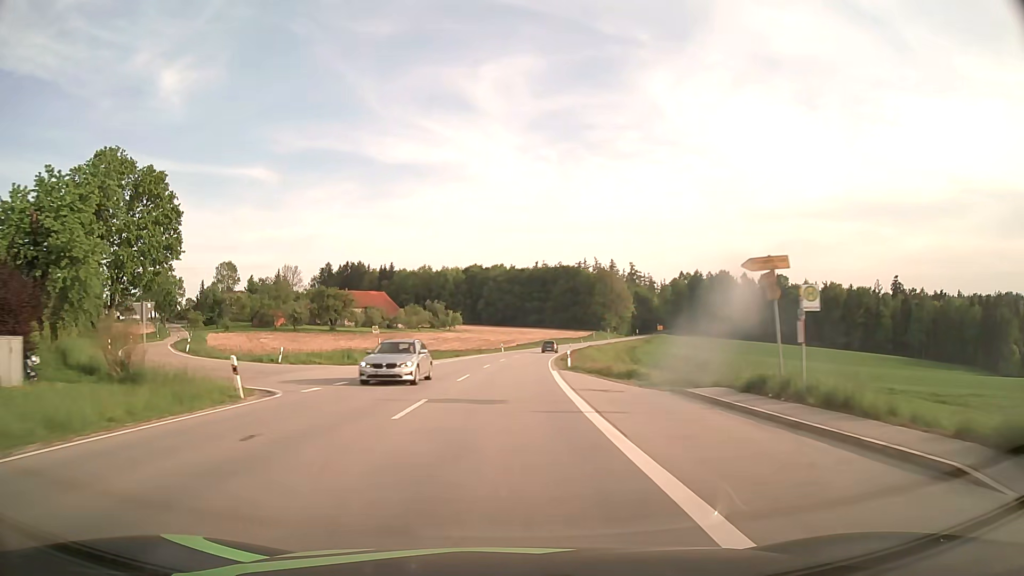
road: secondary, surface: asphalt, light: Day
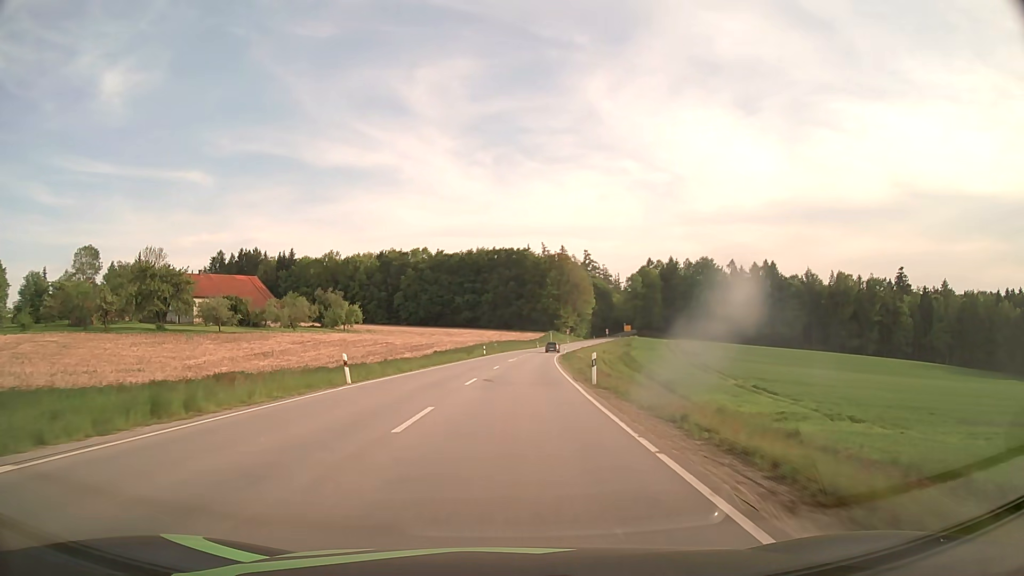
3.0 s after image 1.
(+2.5, +62.3) m; +5°
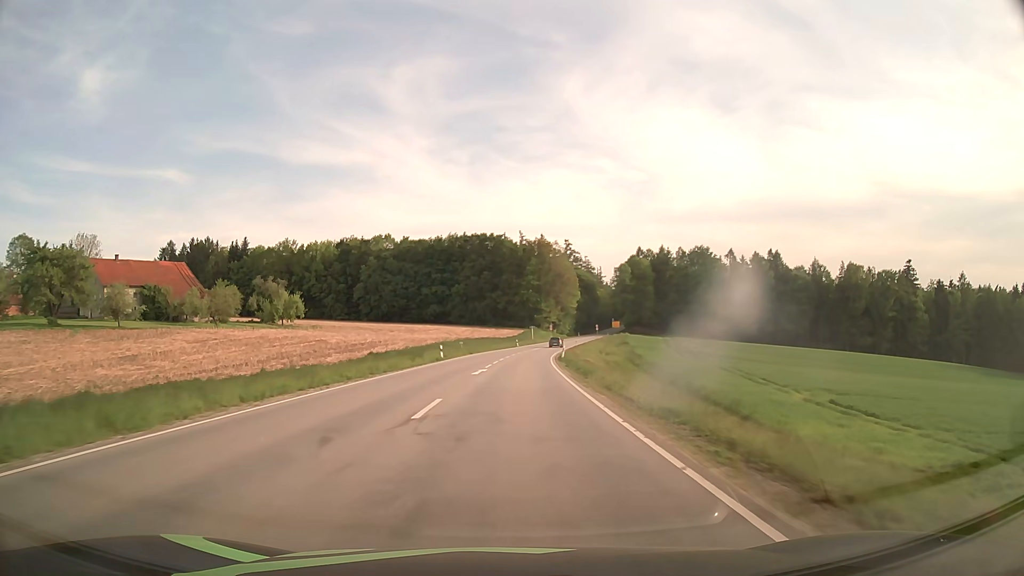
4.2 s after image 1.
(+0.5, +25.0) m; +2°
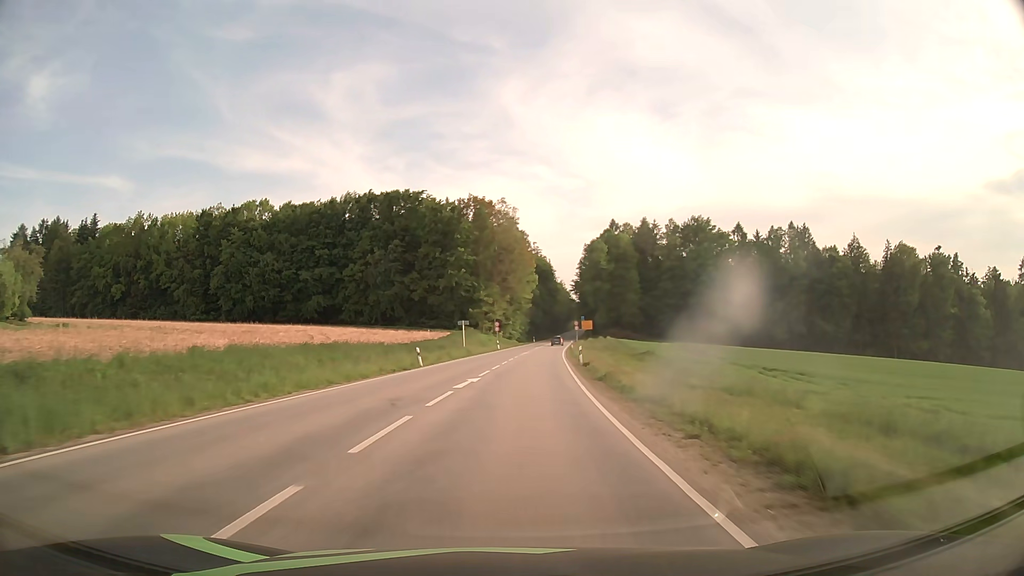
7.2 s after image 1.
(+2.7, +62.4) m; +5°
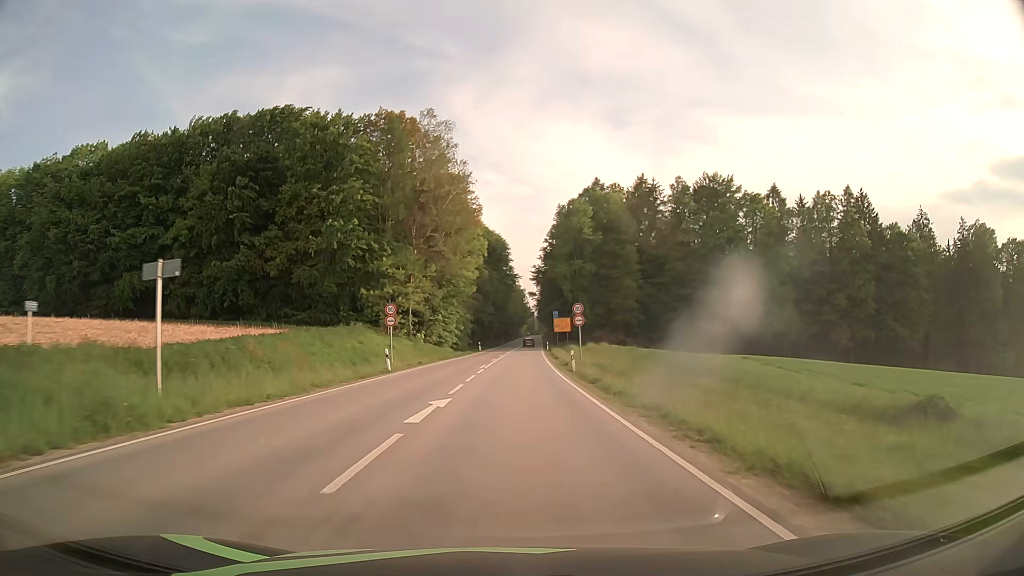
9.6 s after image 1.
(+2.1, +49.8) m; +4°
(0, +10) (0, +20) (0, +30) (+1, +40) (+1, +50) (+1, +60) (+2, +70) (+2, +80) (+3, +90) (+3, +100) m
